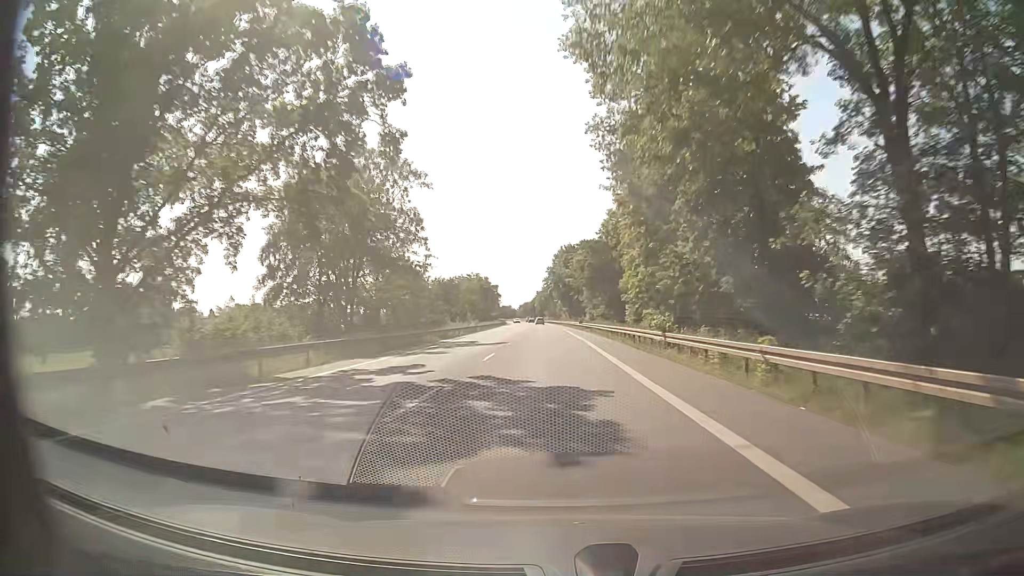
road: secondary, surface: asphalt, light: Day
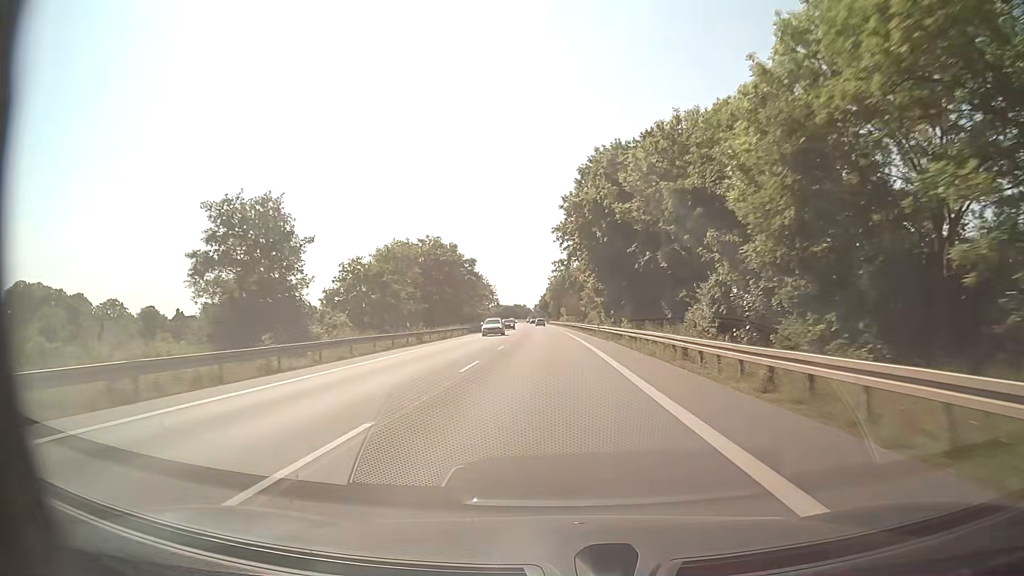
(-0.7, +78.9) m; -1°
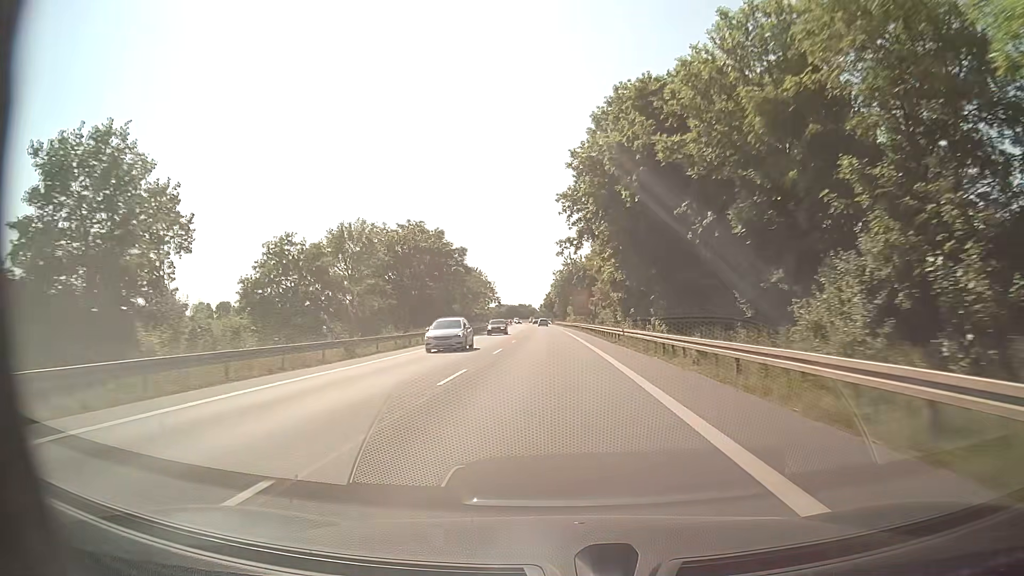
(0.0, +15.8) m; 0°
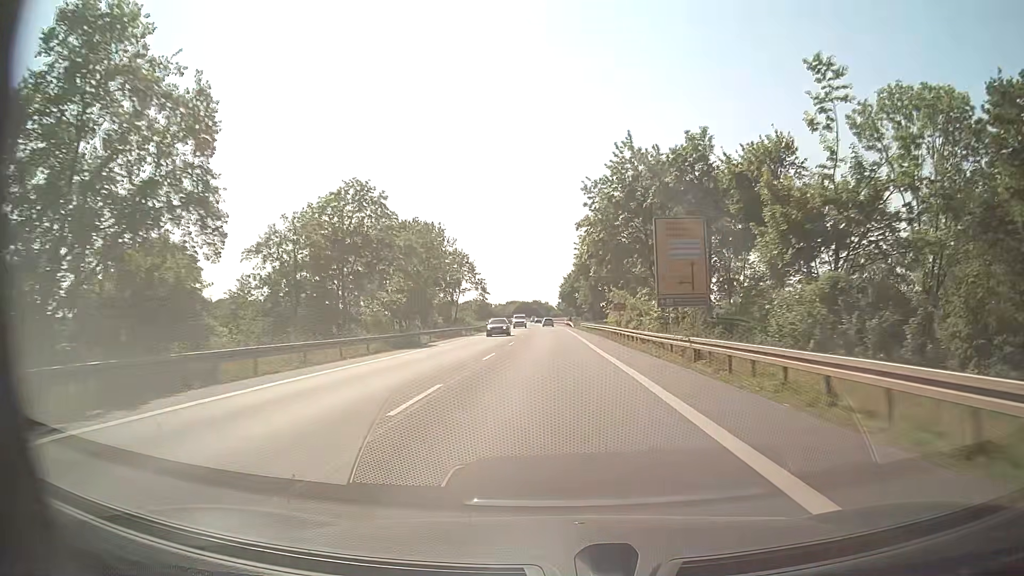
(-1.4, +79.0) m; -2°
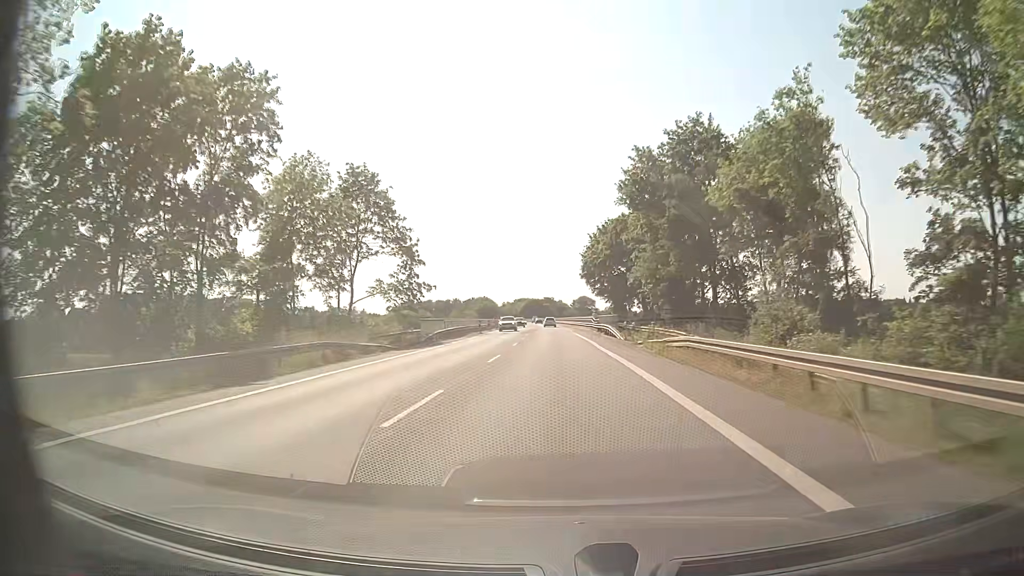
(-0.3, +63.3) m; -1°
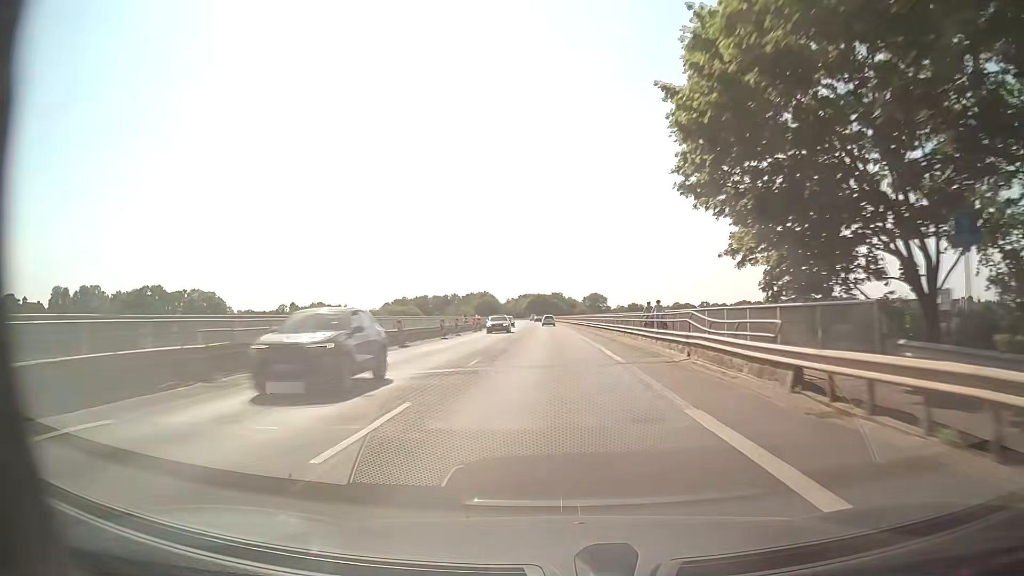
(-0.5, +47.4) m; -1°
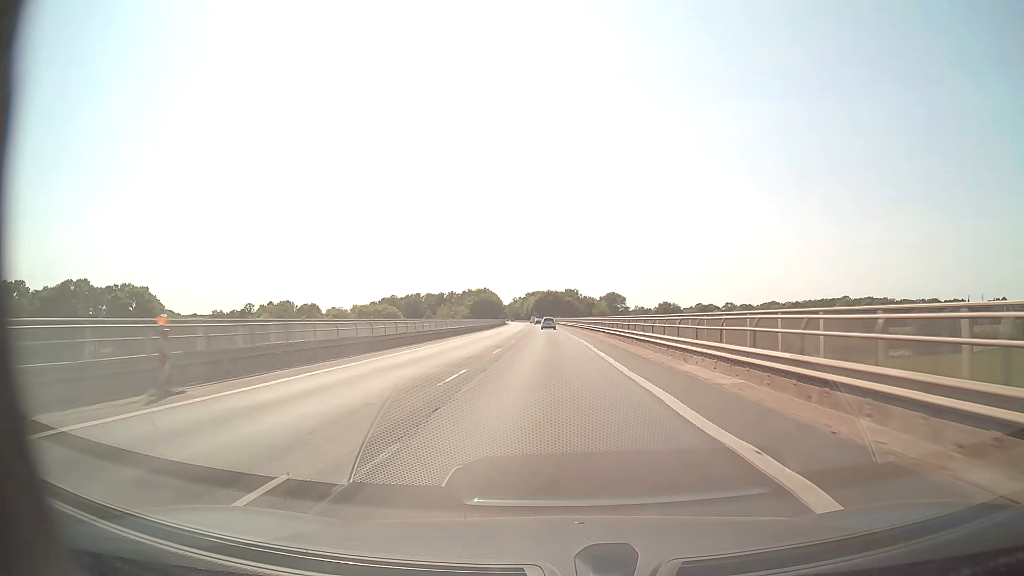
(-0.6, +63.2) m; -1°
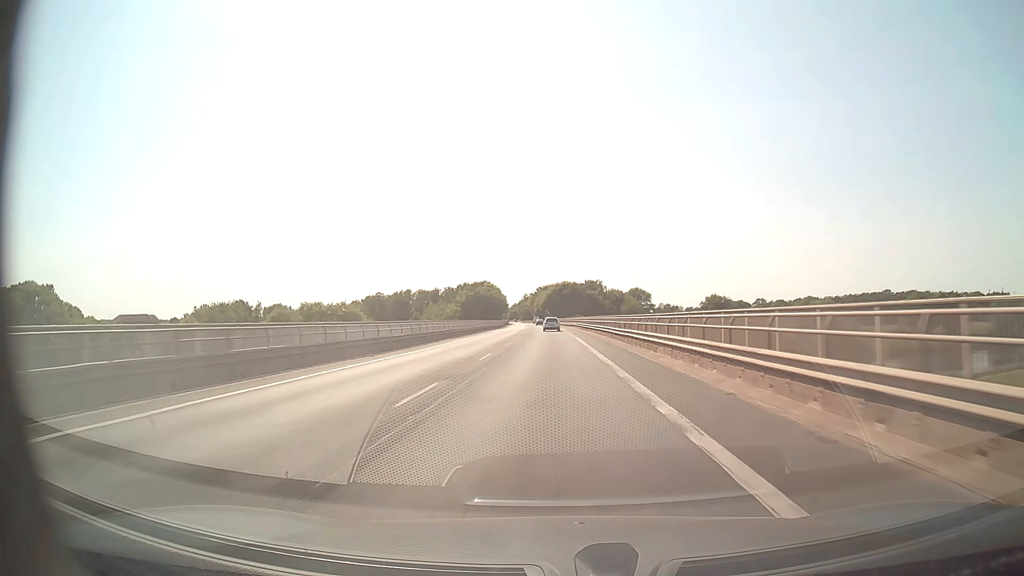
(-0.6, +63.1) m; -1°
(0, +10) (0, +20) (0, +30) (0, +40) (0, +50) (-1, +60) (-1, +70) (-1, +80) (-1, +90) (-2, +100) m
